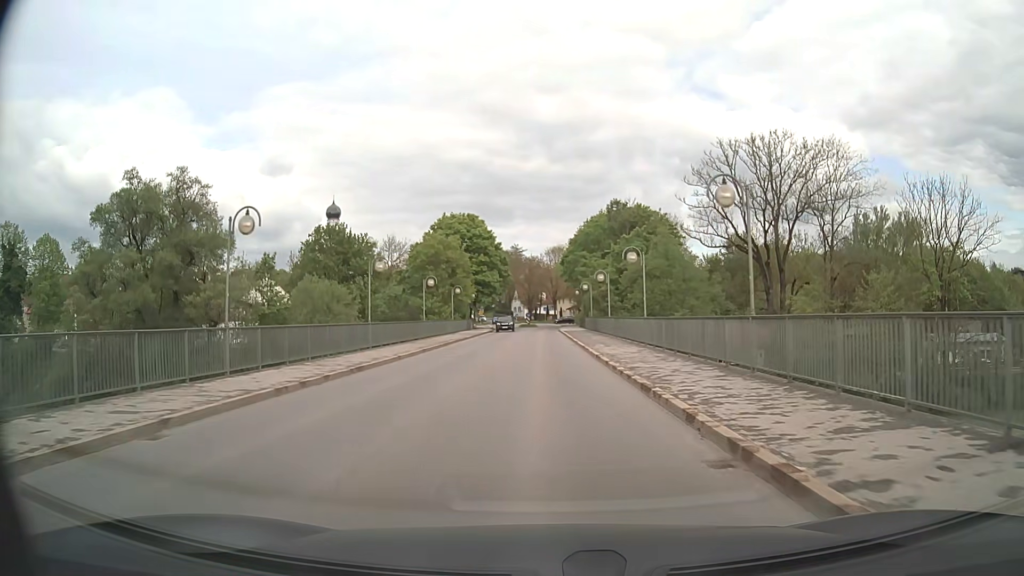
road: tertiary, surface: asphalt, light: Day
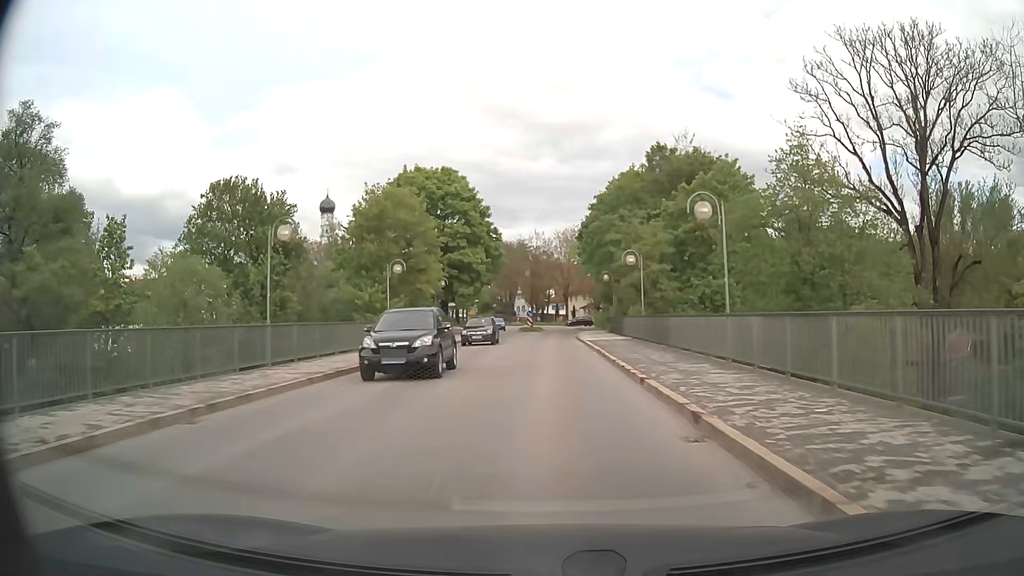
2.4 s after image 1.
(-0.2, +27.5) m; -1°
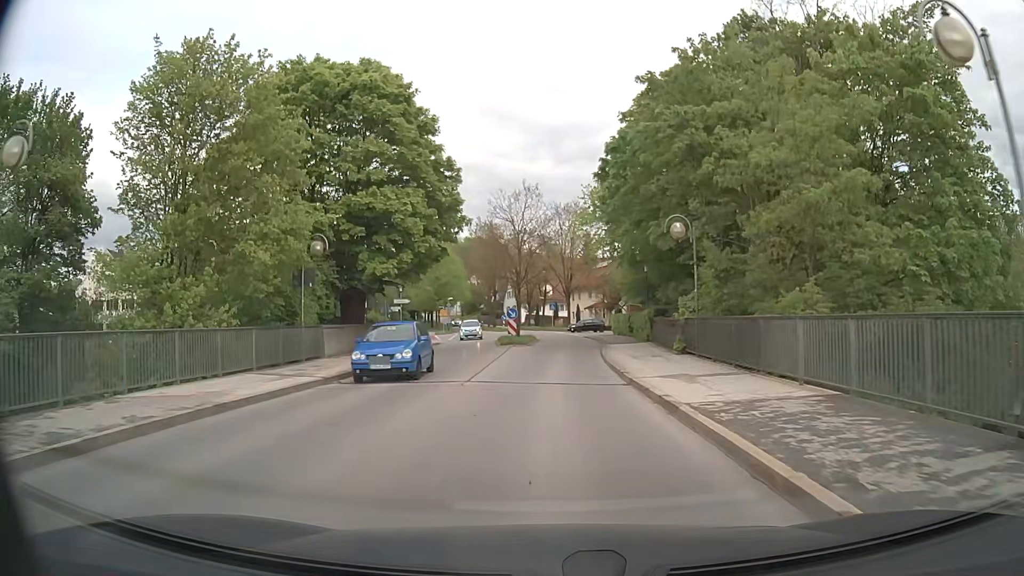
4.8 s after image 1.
(0.0, +26.4) m; 0°
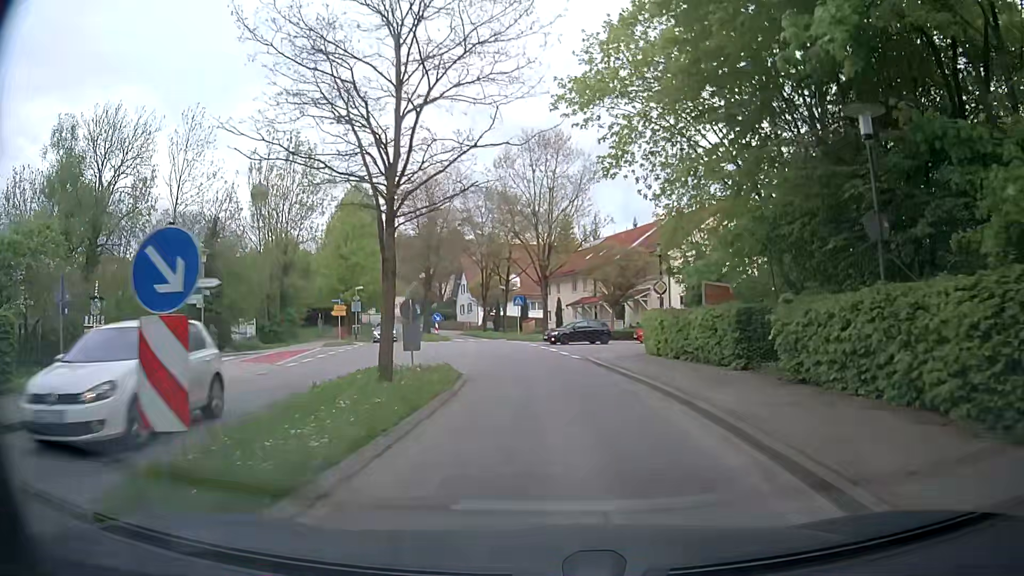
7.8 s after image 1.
(+0.5, +31.2) m; +3°
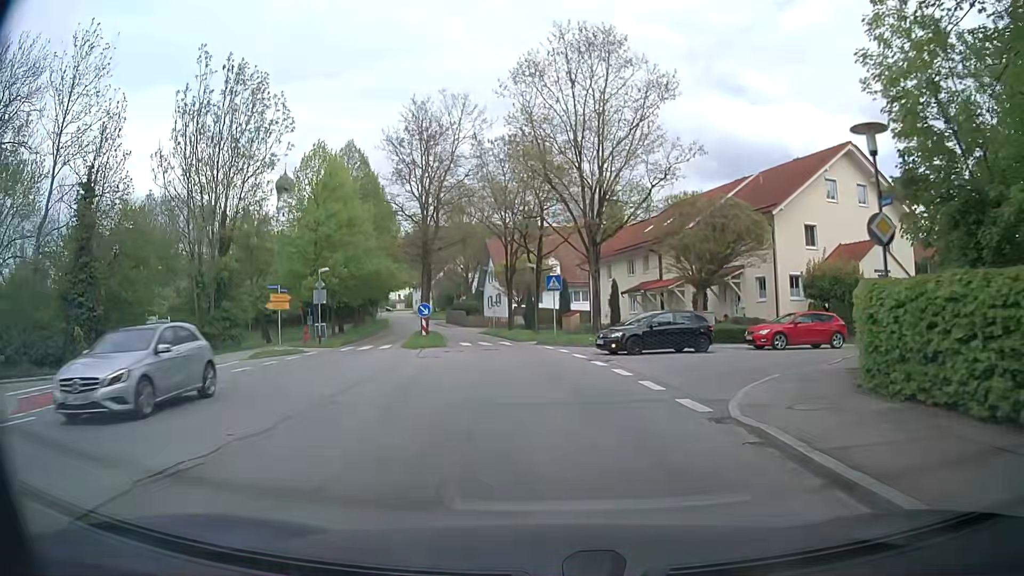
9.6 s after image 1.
(-0.4, +17.3) m; -3°
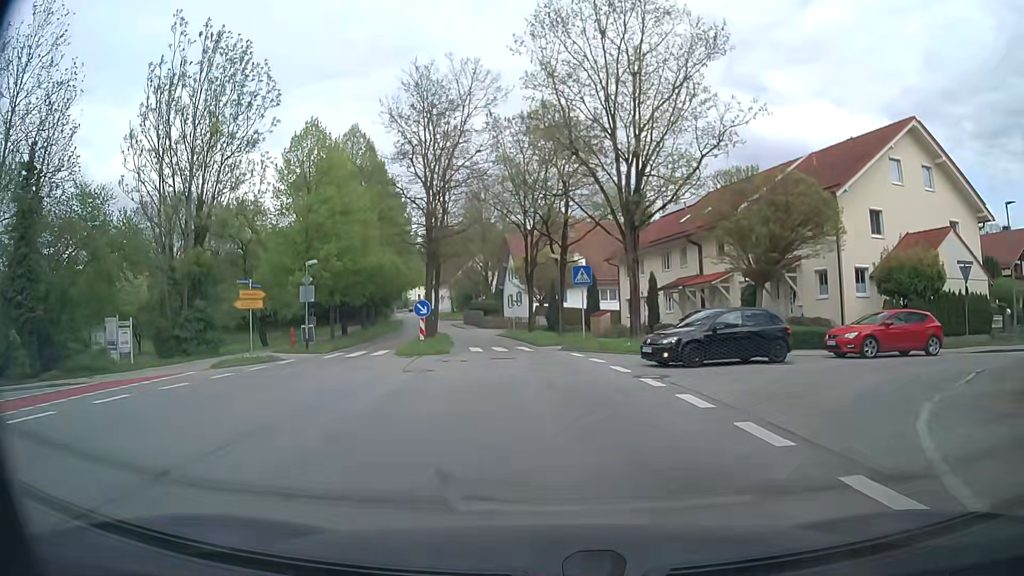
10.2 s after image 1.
(-0.2, +5.7) m; -3°
